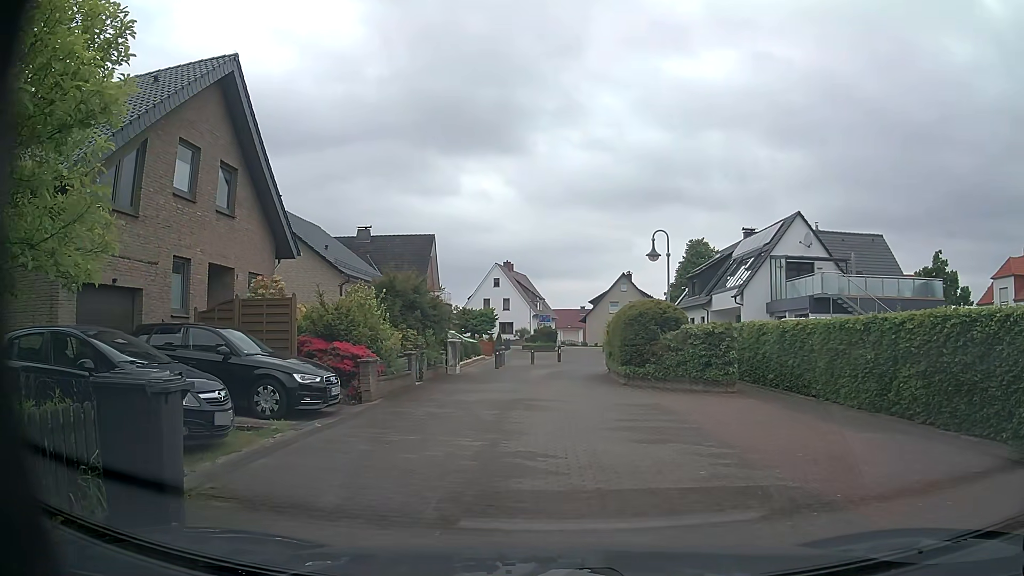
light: Day
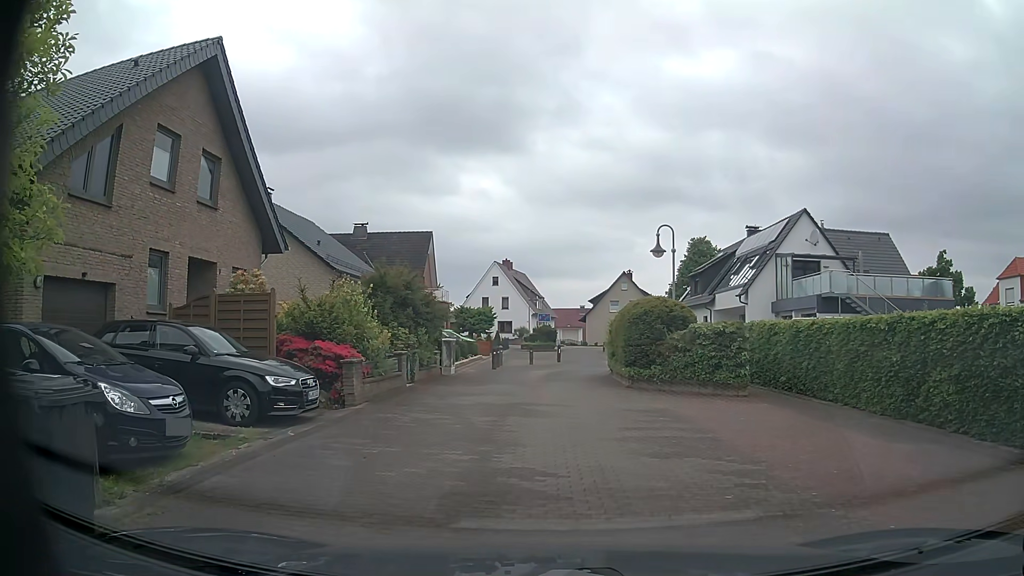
(0.0, +1.0) m; 0°
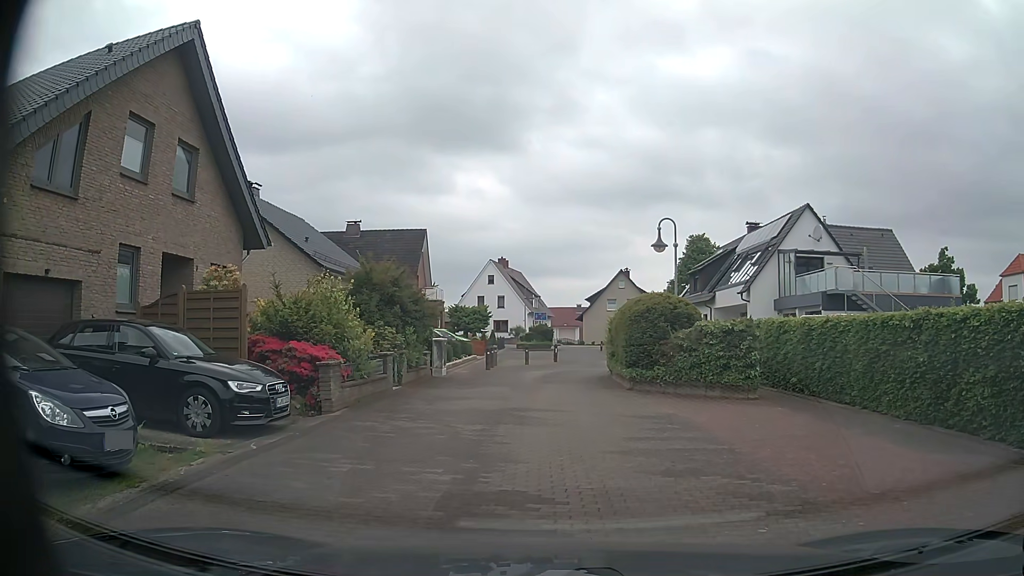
(0.0, +1.1) m; +1°
